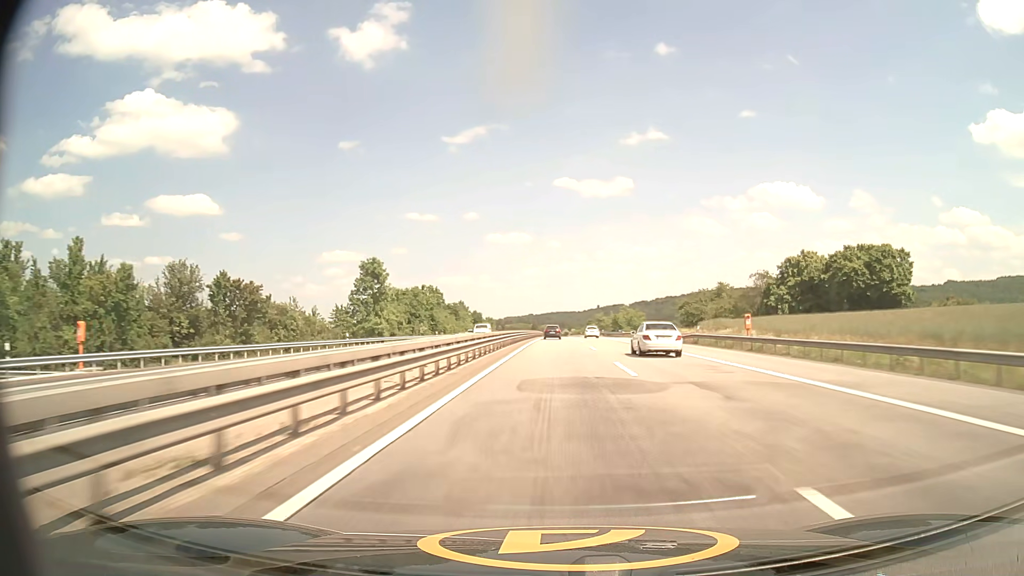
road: motorway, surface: asphalt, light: Day
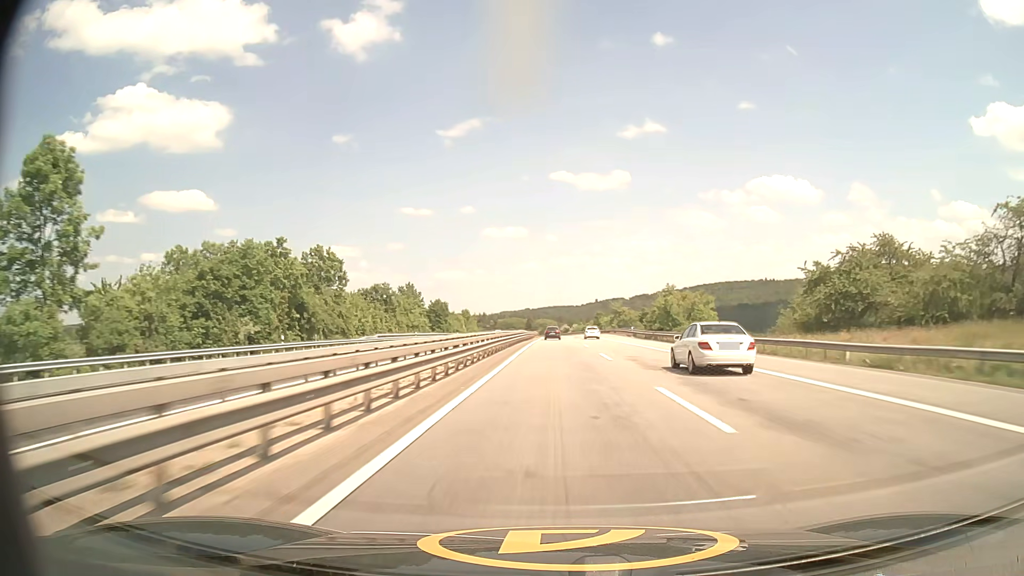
(+0.3, +63.4) m; 0°
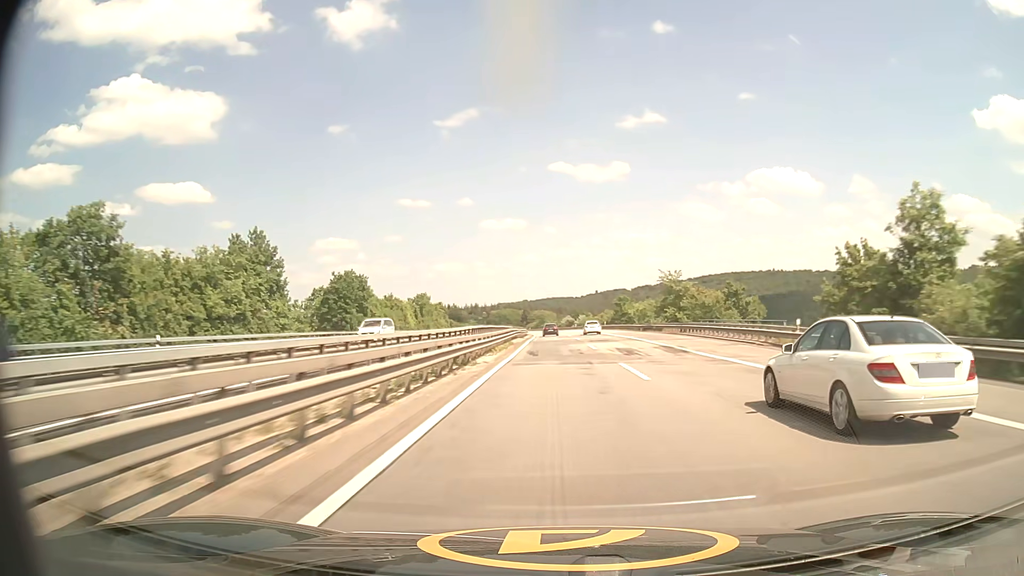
(+0.1, +64.9) m; 0°
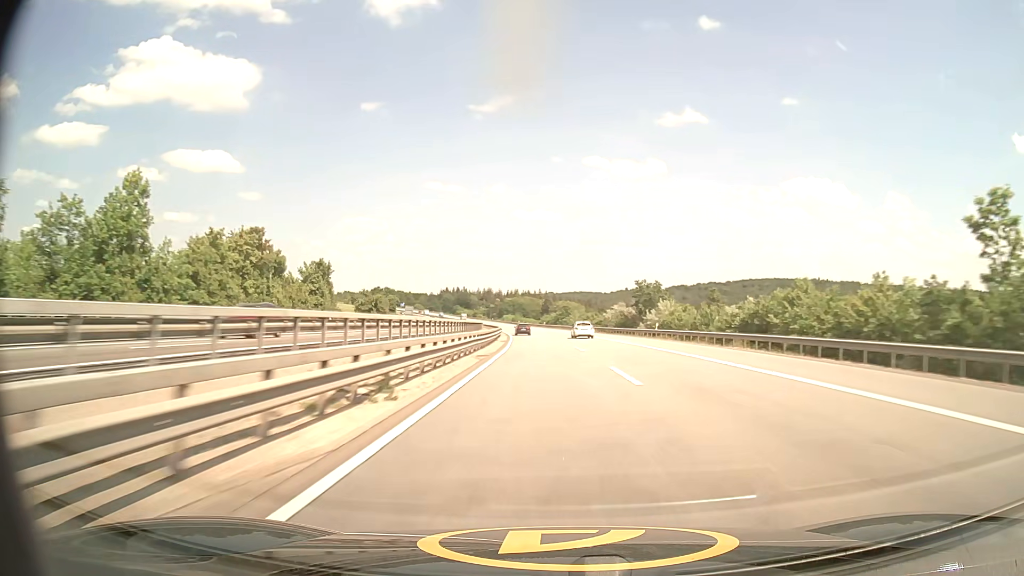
(-1.1, +109.5) m; -2°
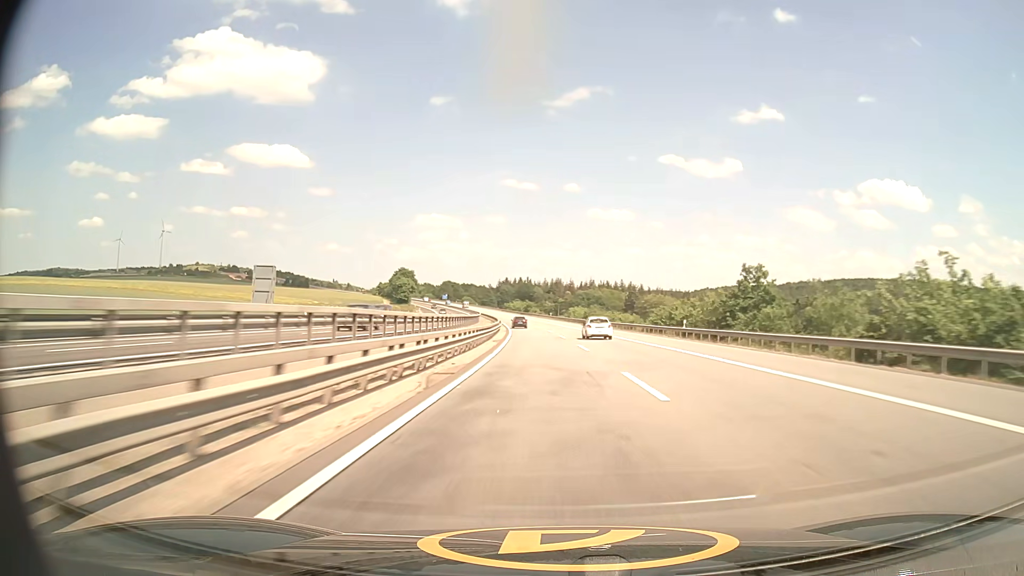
(-6.1, +111.4) m; -6°
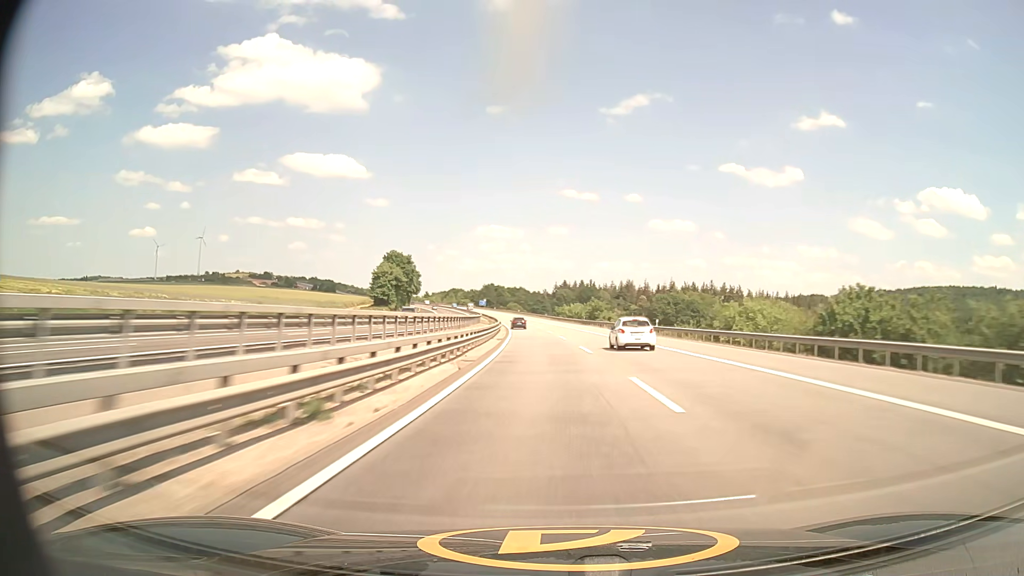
(-4.1, +91.3) m; -5°
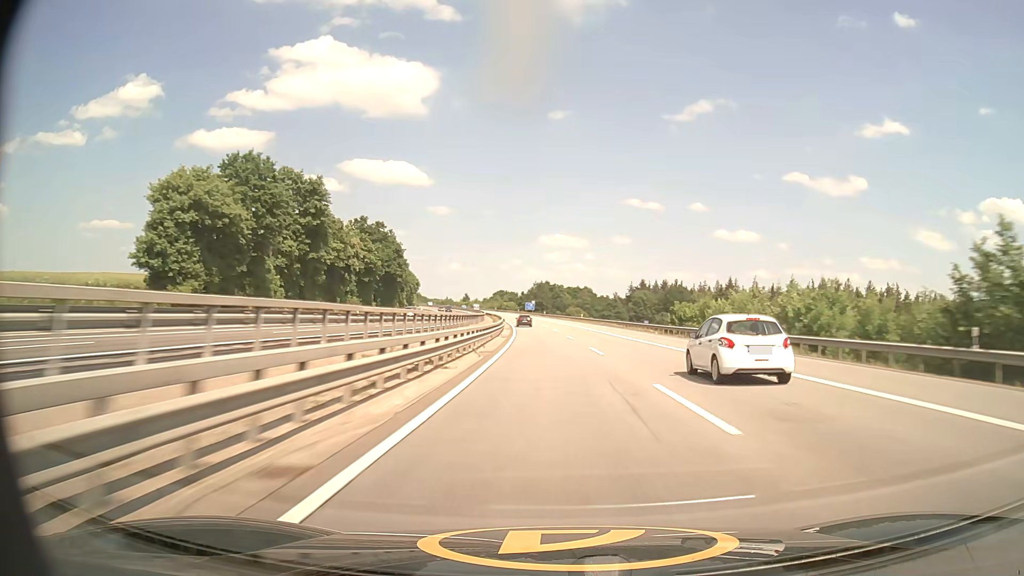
(-4.6, +92.2) m; -6°
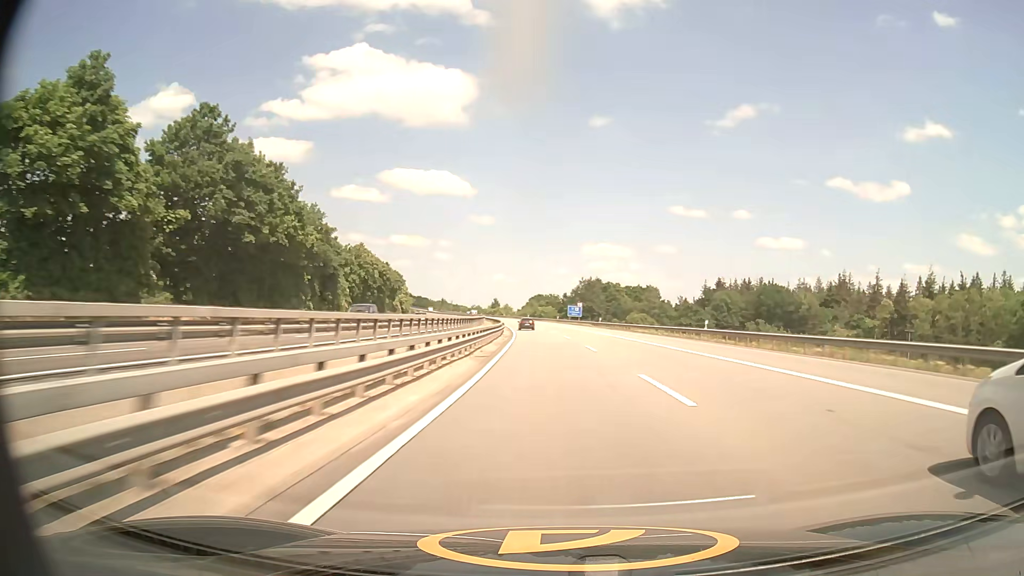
(-2.2, +69.4) m; -4°
(0, +10) (0, +20) (0, +30) (-1, +40) (-1, +50) (-2, +60) (-2, +70) (-3, +80) (-4, +90) (-5, +100) m
